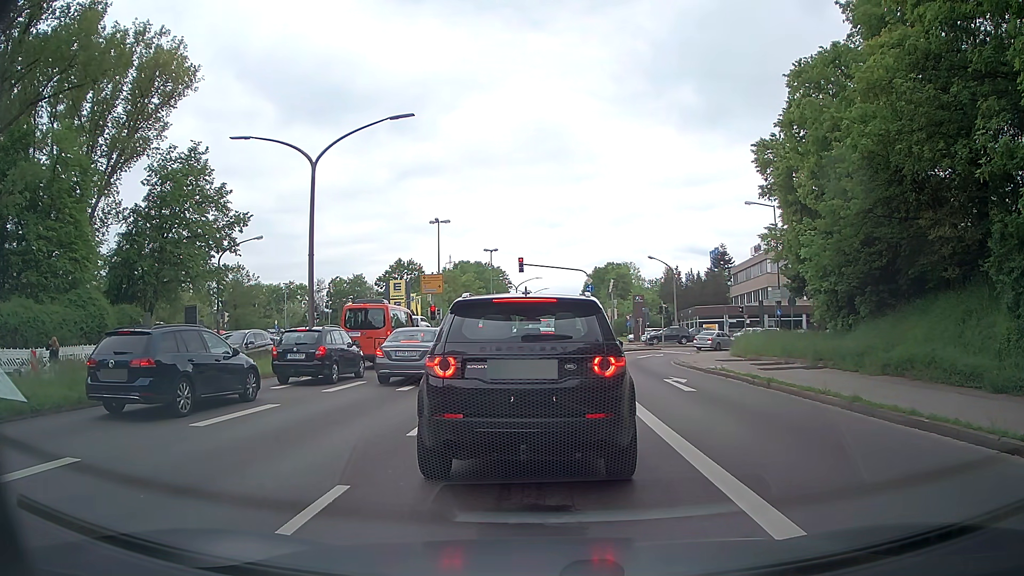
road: primary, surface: asphalt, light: Day
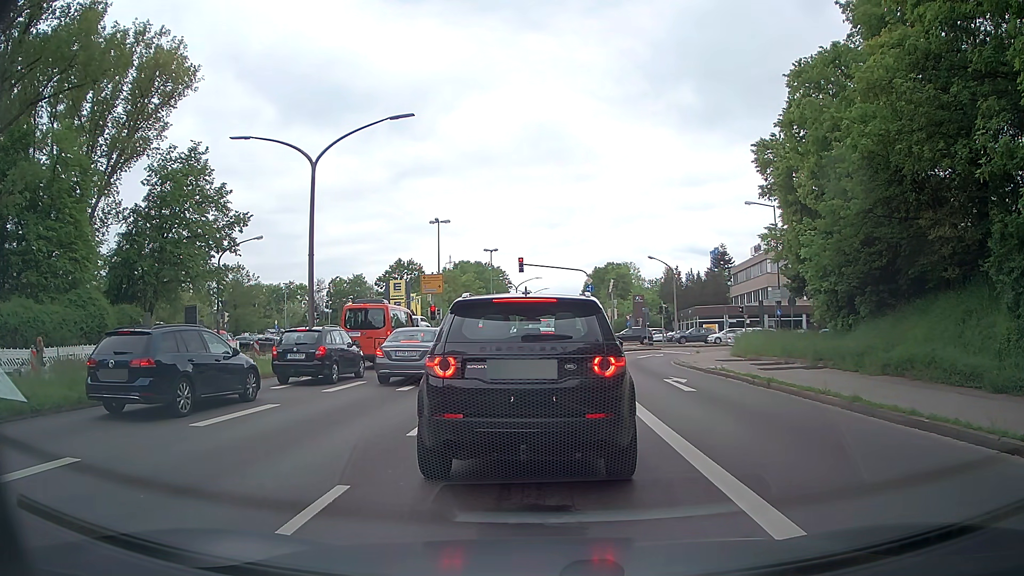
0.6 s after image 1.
(0.0, 0.0) m; 0°
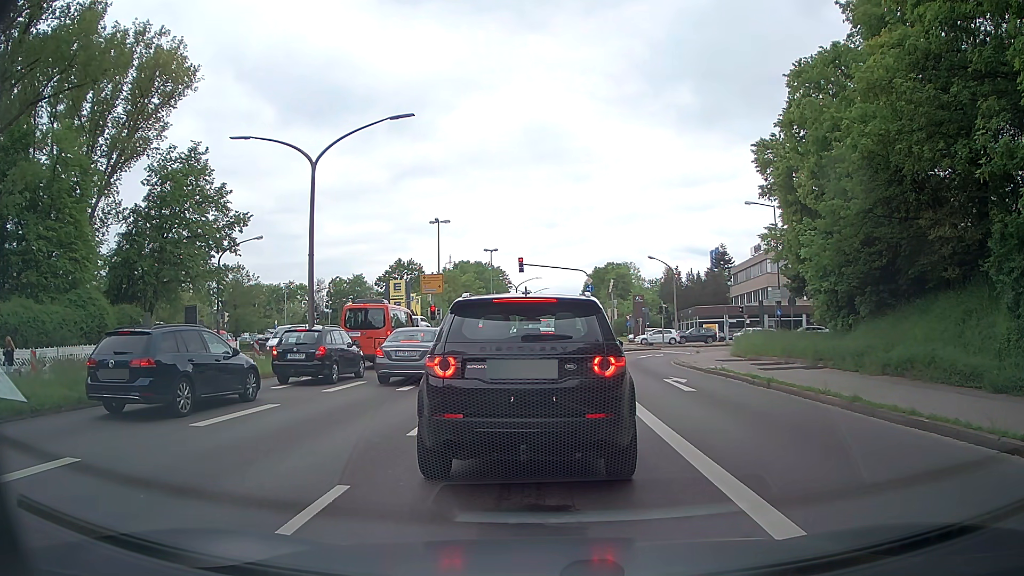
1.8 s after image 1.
(0.0, 0.0) m; 0°
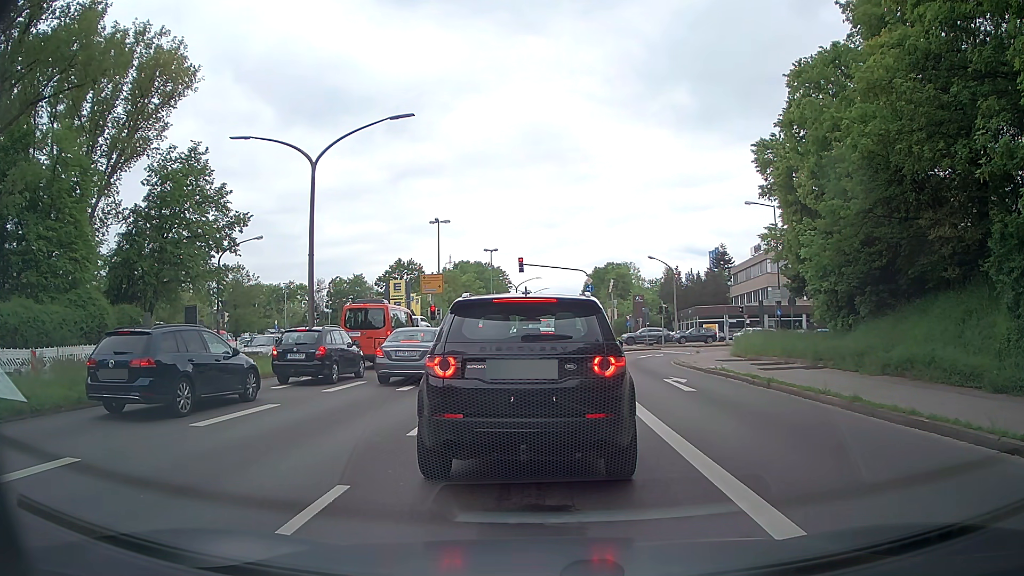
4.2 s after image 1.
(0.0, 0.0) m; 0°
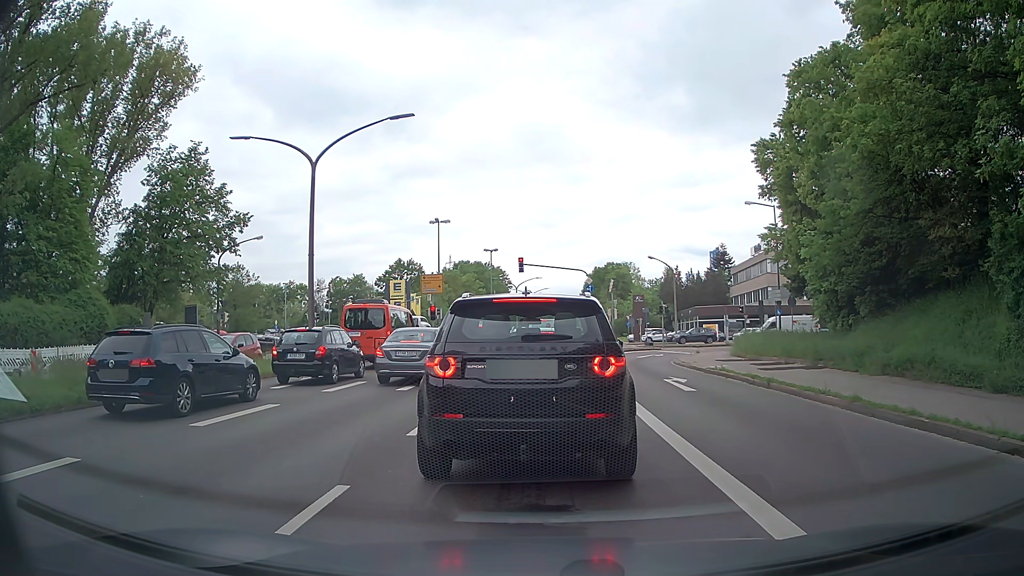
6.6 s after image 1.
(0.0, 0.0) m; 0°
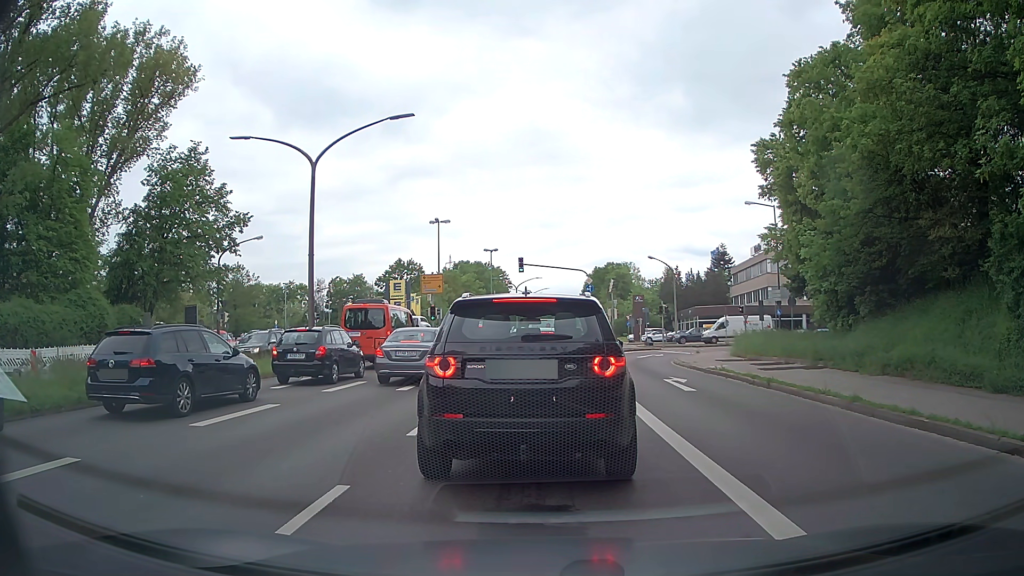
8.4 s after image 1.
(0.0, 0.0) m; 0°
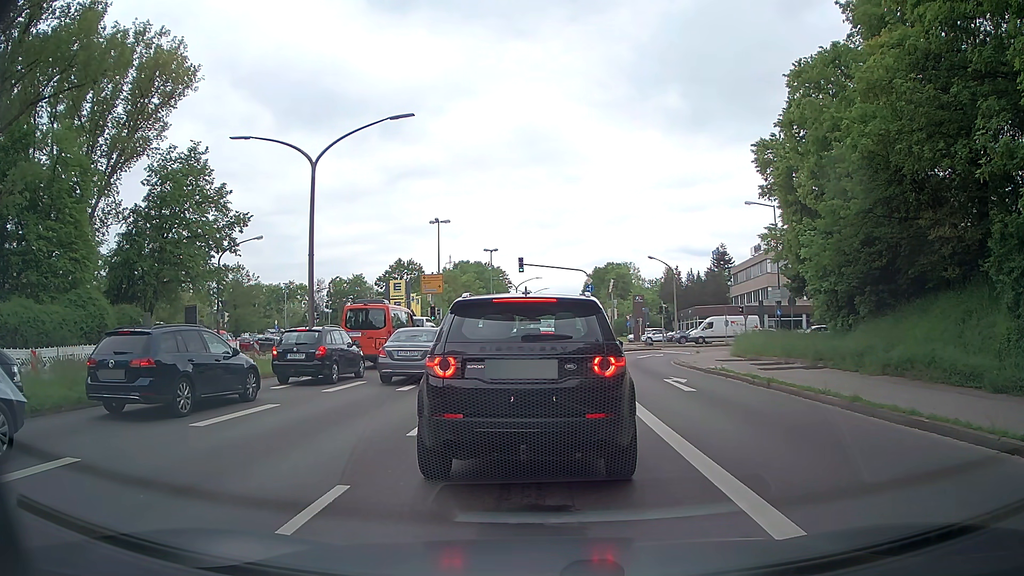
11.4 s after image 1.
(0.0, 0.0) m; 0°
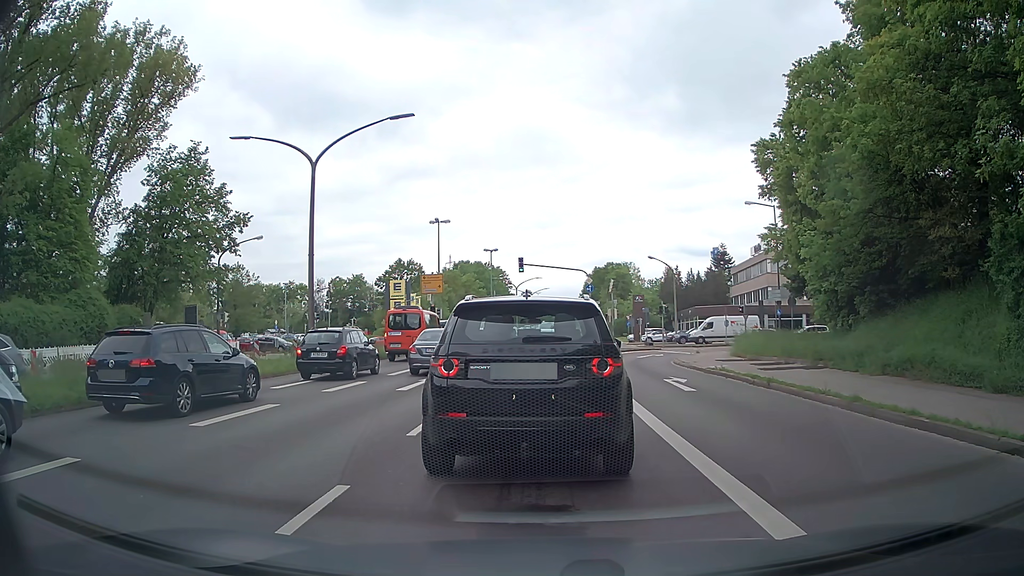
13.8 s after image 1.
(0.0, 0.0) m; 0°
